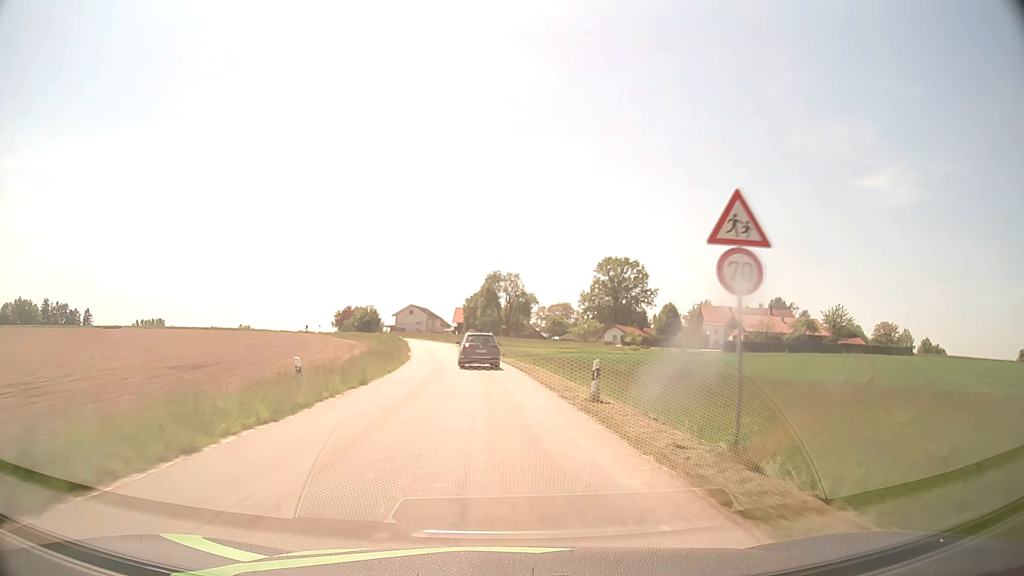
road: tertiary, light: Day
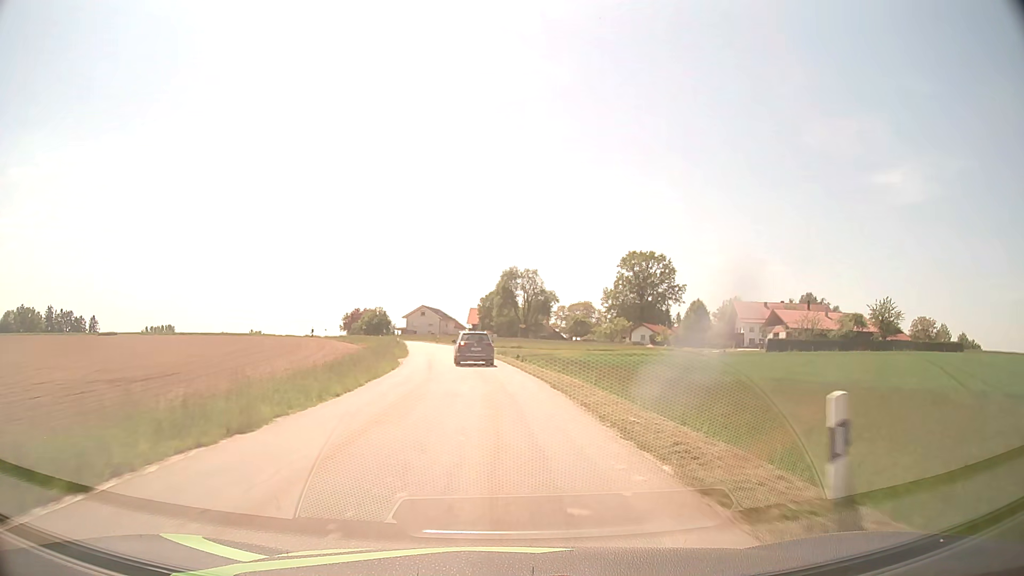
(-0.1, +11.0) m; -1°
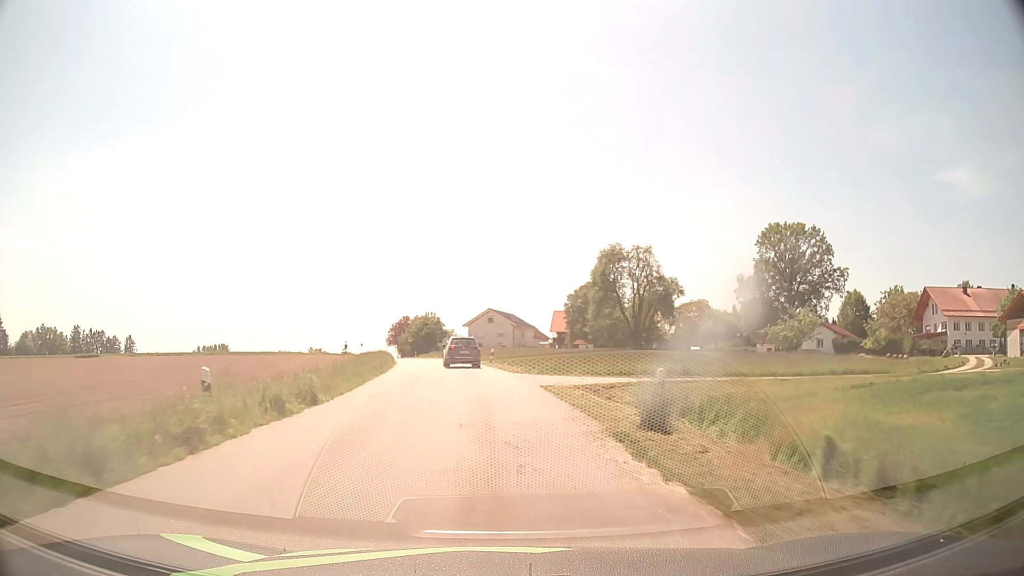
(-2.4, +44.0) m; -7°
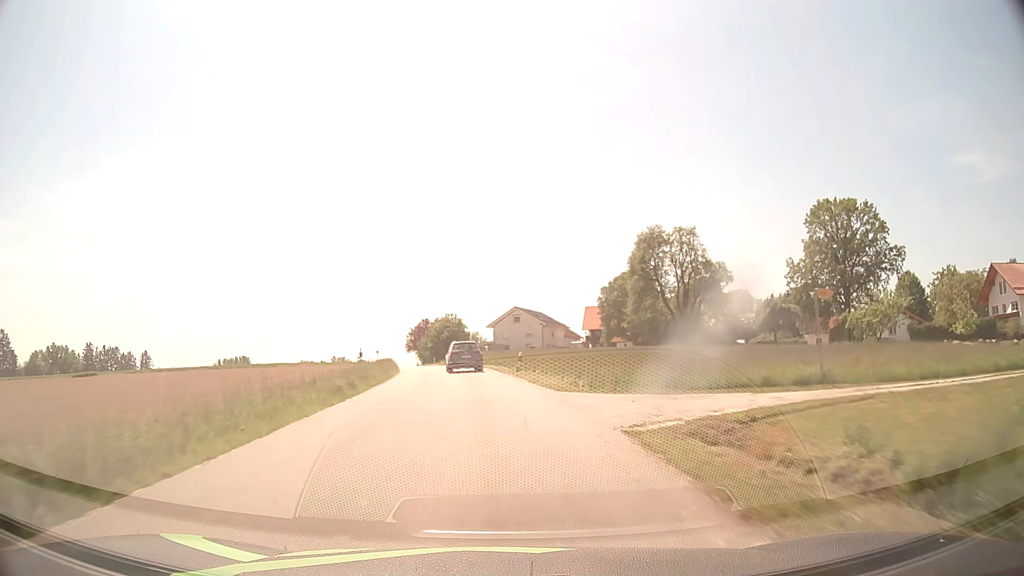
(-0.2, +11.0) m; -2°
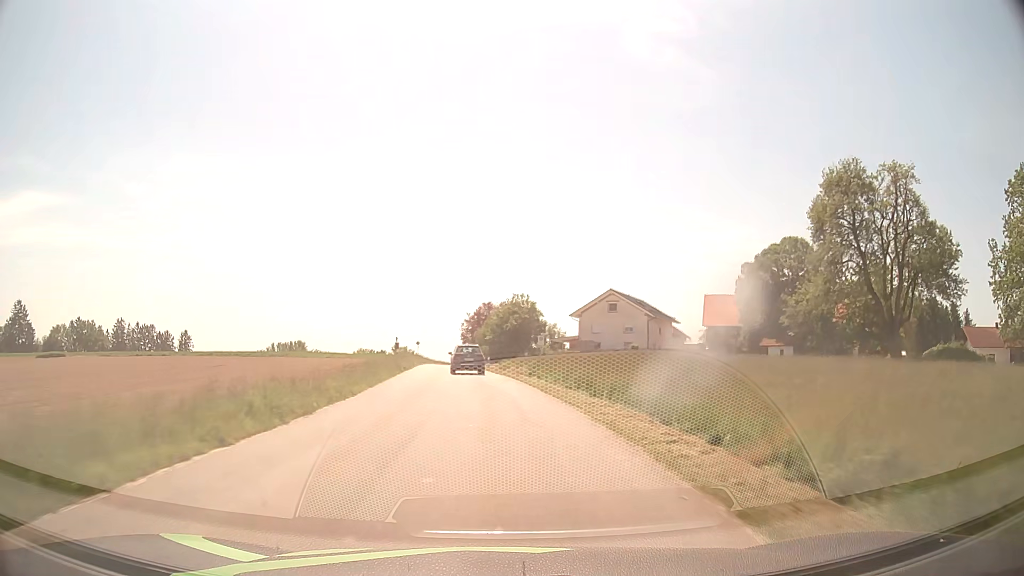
(-2.1, +33.1) m; -7°
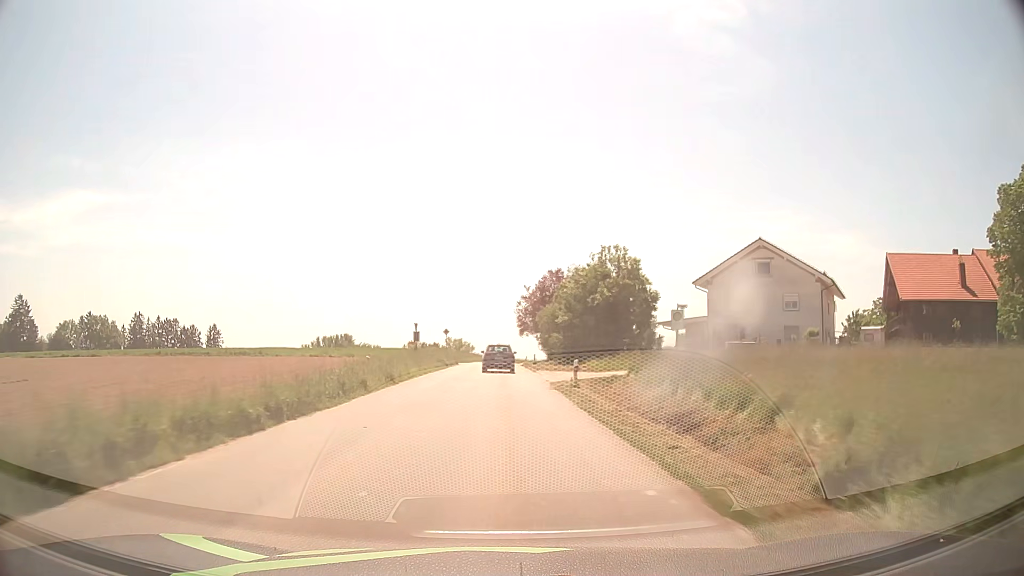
(-1.5, +33.5) m; -5°
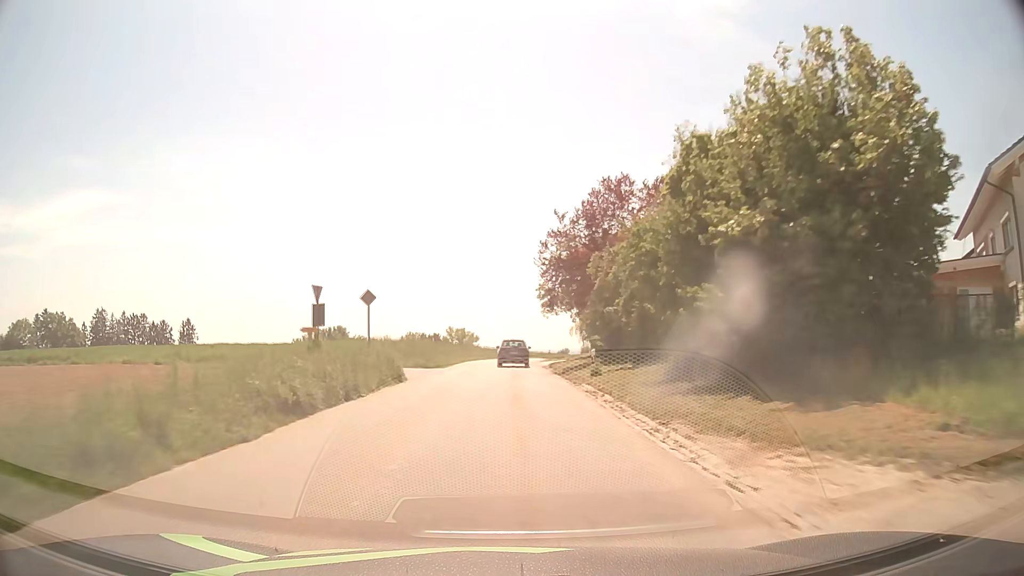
(-0.4, +34.0) m; -1°
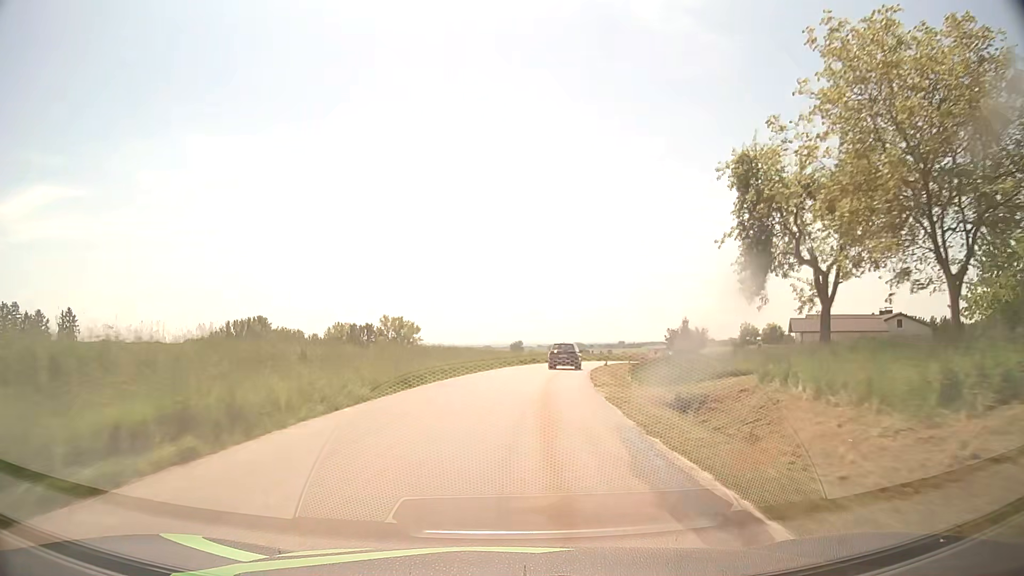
(+0.8, +57.1) m; +4°
(0, +10) (+1, +20) (+2, +30) (+3, +40) (+5, +50) (+7, +59) (+9, +69) (+12, +79) (+16, +88) (+19, +98) m
